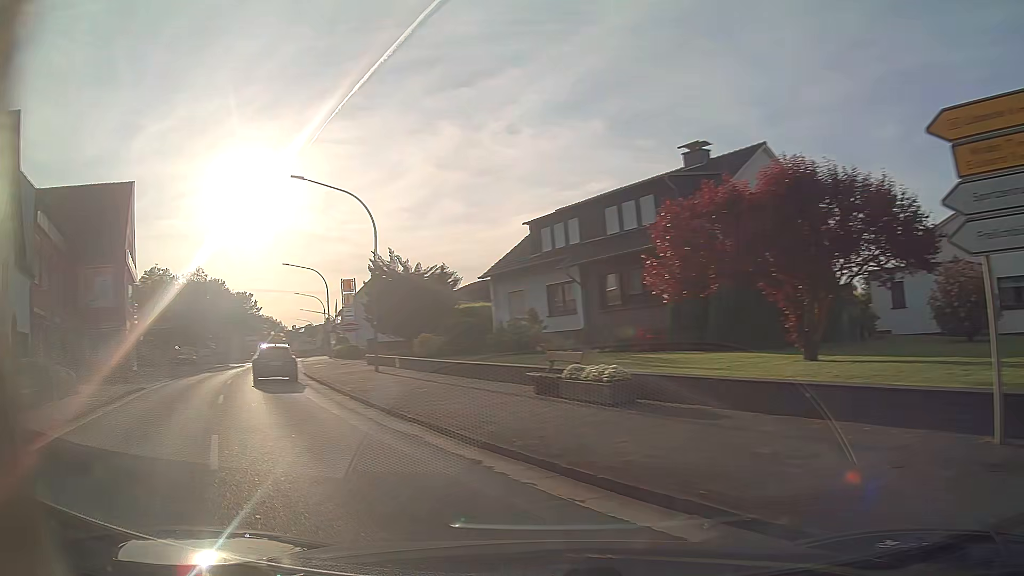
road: primary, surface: asphalt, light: Day
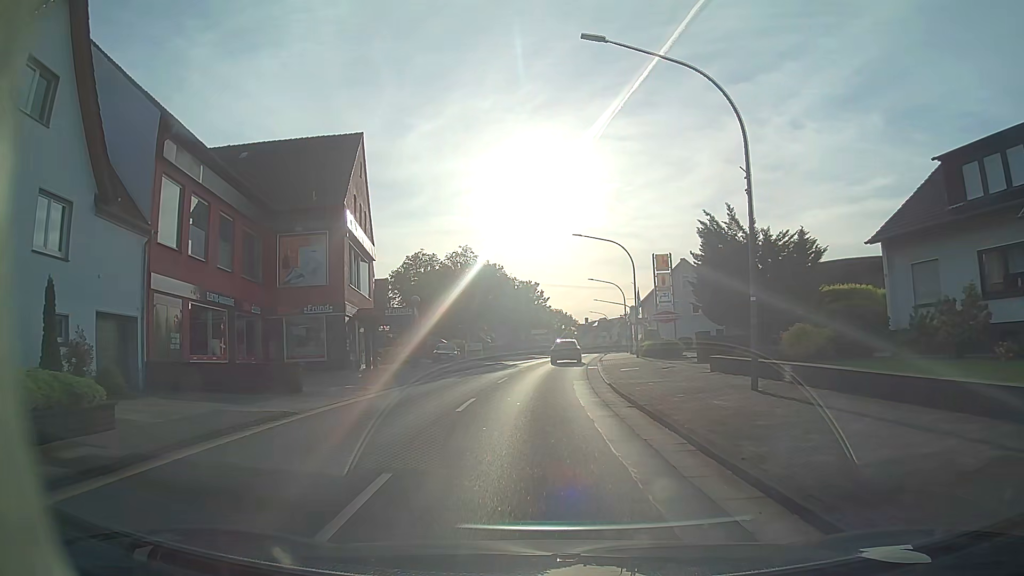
(-4.5, +12.3) m; -26°
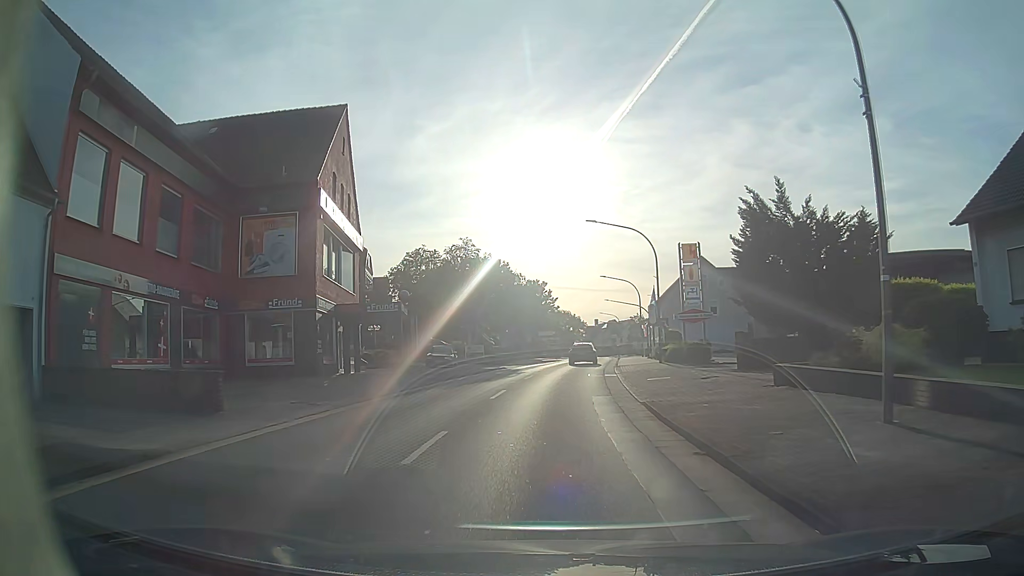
(-0.1, +5.8) m; -1°
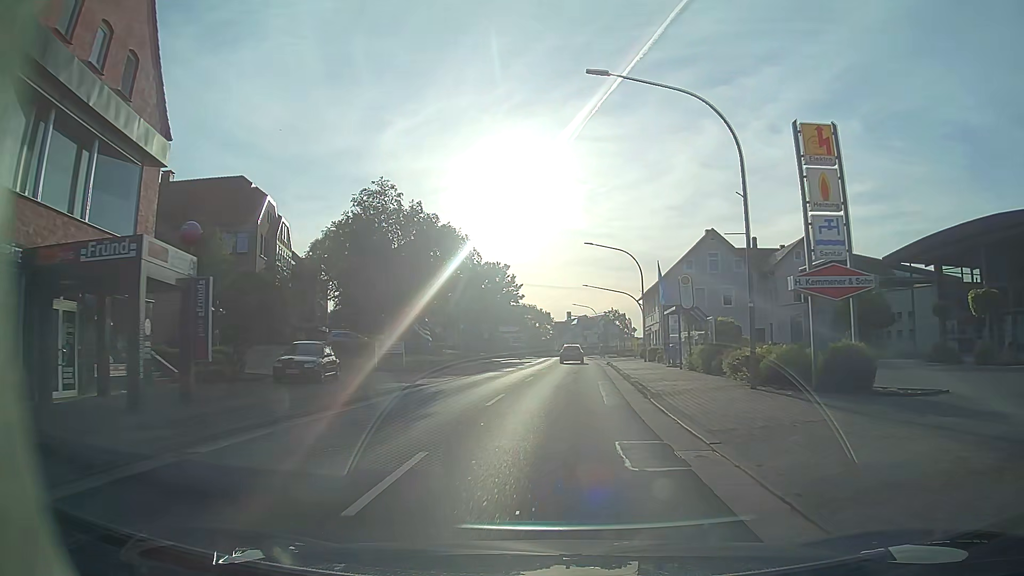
(+0.4, +20.7) m; +3°
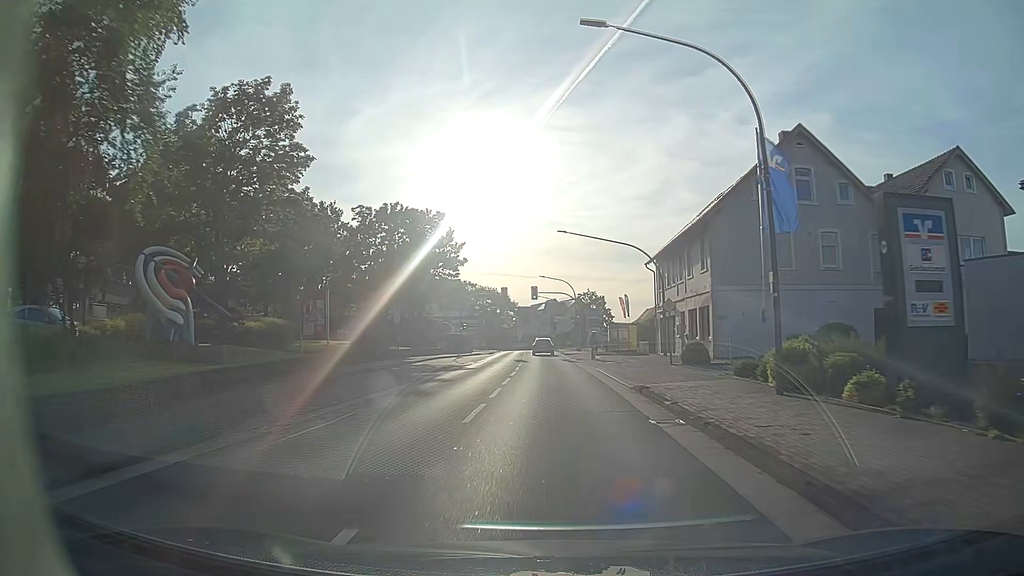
(+1.2, +30.9) m; +3°
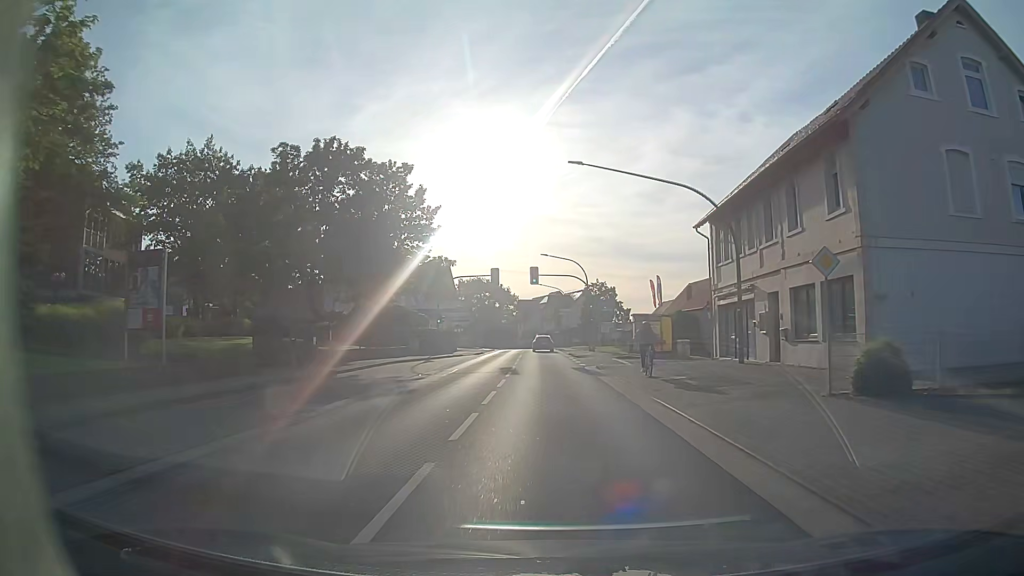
(-0.1, +15.9) m; 0°
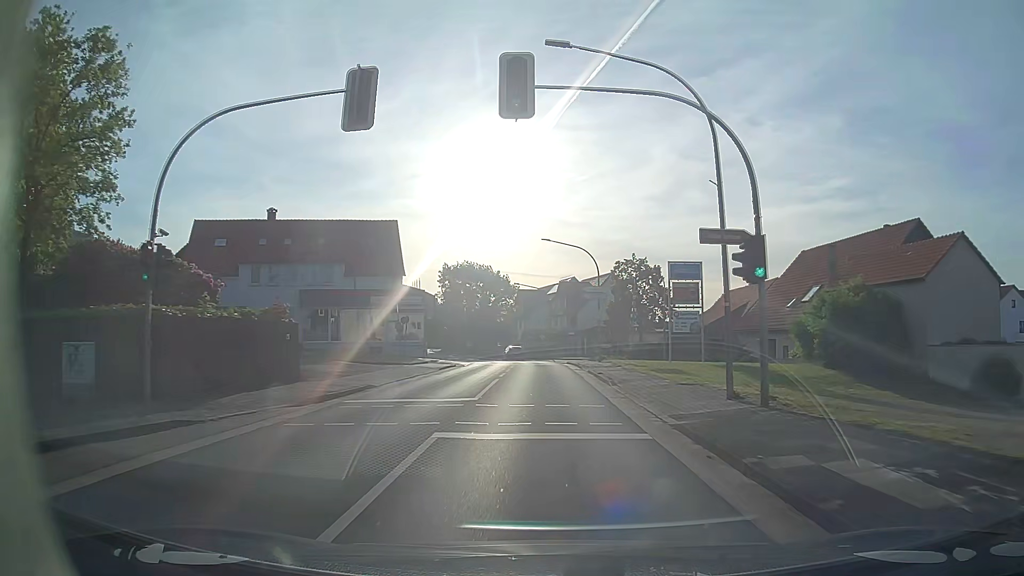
(-0.4, +40.2) m; -1°
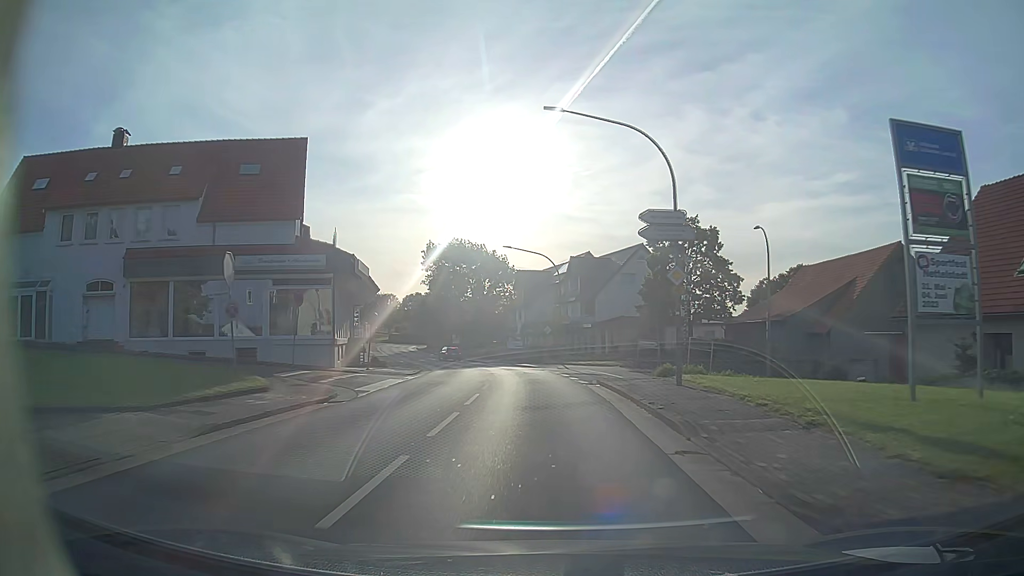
(0.0, +24.7) m; 0°
(0, +10) (0, +20) (-1, +30) (-2, +40) (-4, +50) (-7, +59) (-10, +69) (-13, +78) (-16, +88) (-19, +97) m
